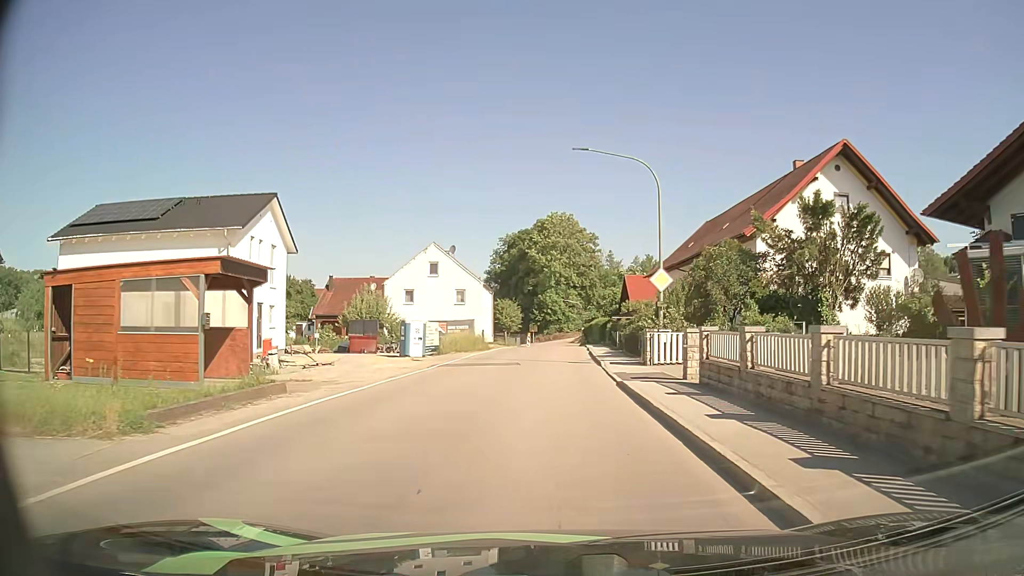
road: secondary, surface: asphalt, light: Day
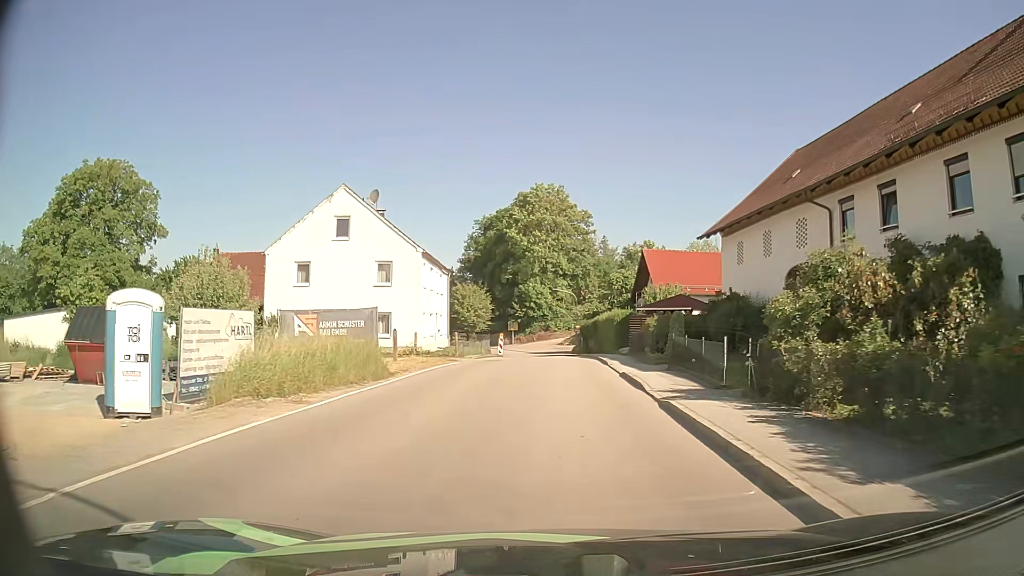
(+0.2, +25.5) m; +2°
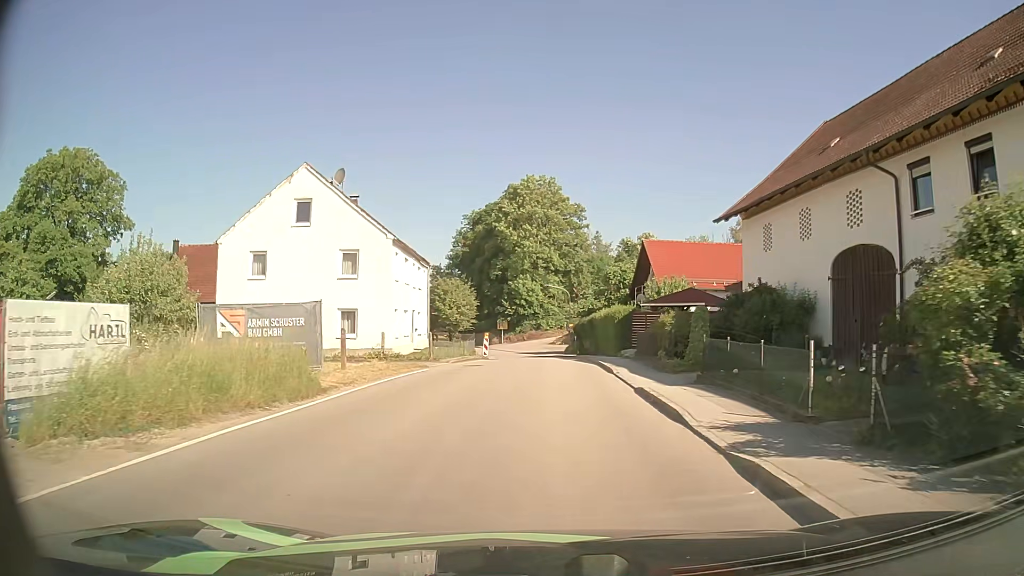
(0.0, +5.2) m; 0°
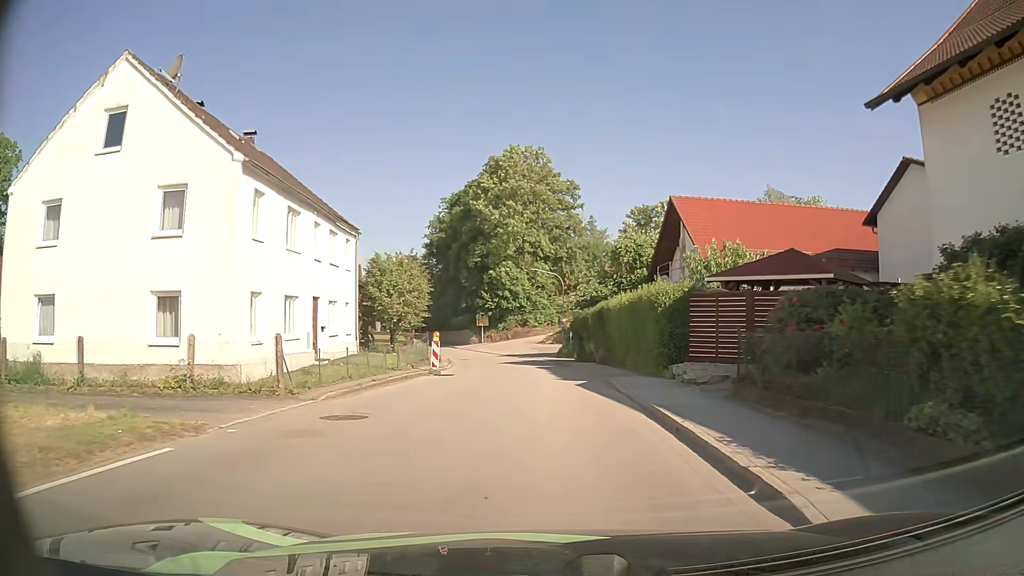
(+0.3, +15.8) m; +1°
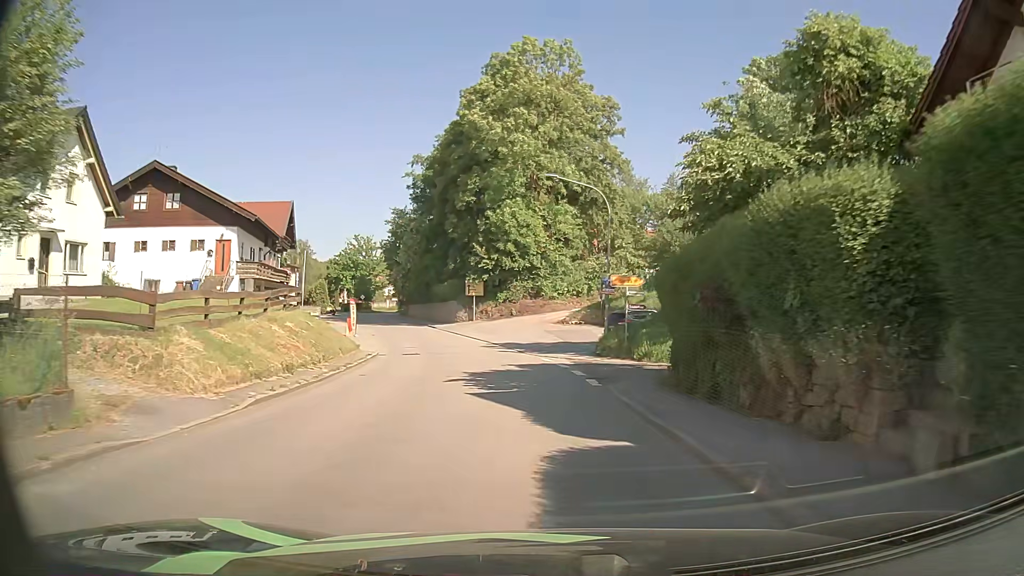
(-0.2, +28.9) m; -1°
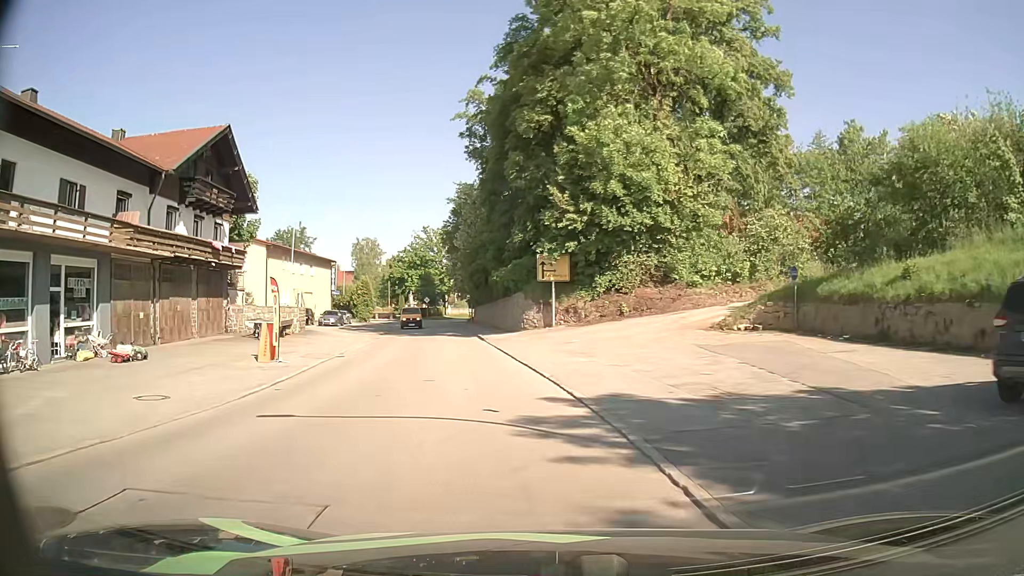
(-1.4, +25.9) m; -9°
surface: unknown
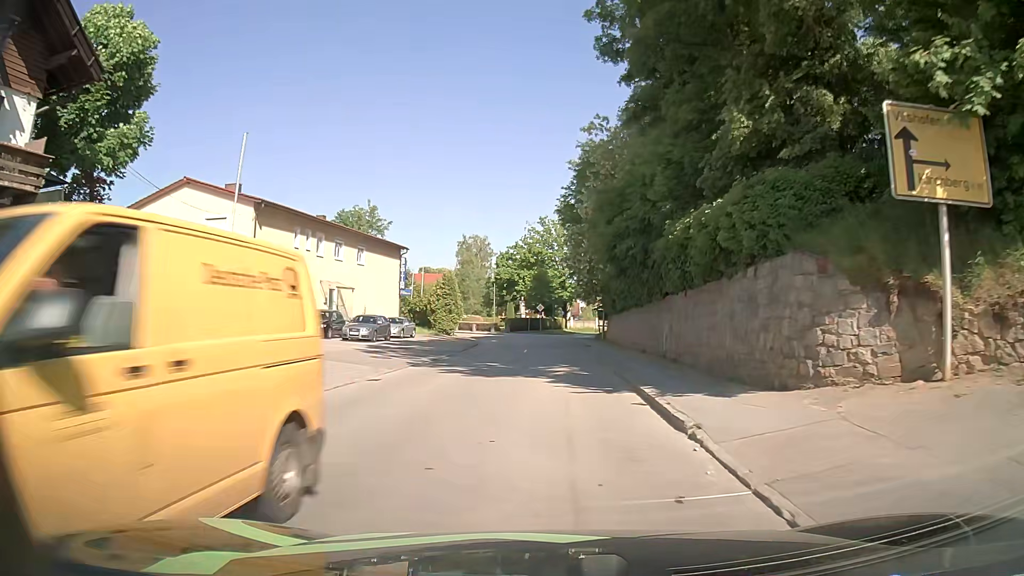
(-2.9, +24.5) m; -11°
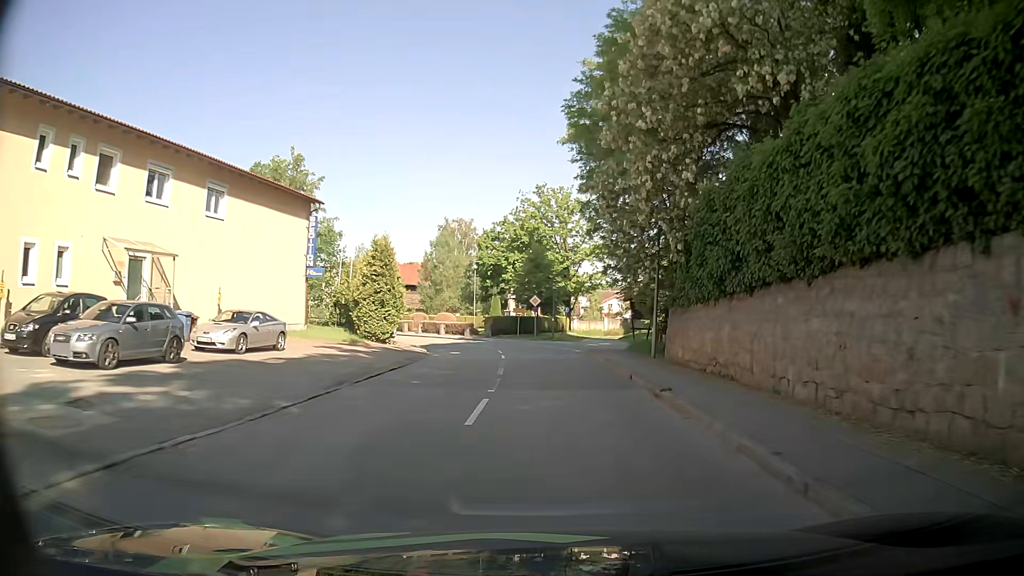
(-0.1, +22.4) m; -1°
(0, +10) (0, +20) (+1, +30) (-1, +40) (-5, +49) (-12, +56) (-19, +64) (-25, +71) (-32, +79) (-37, +87) m
